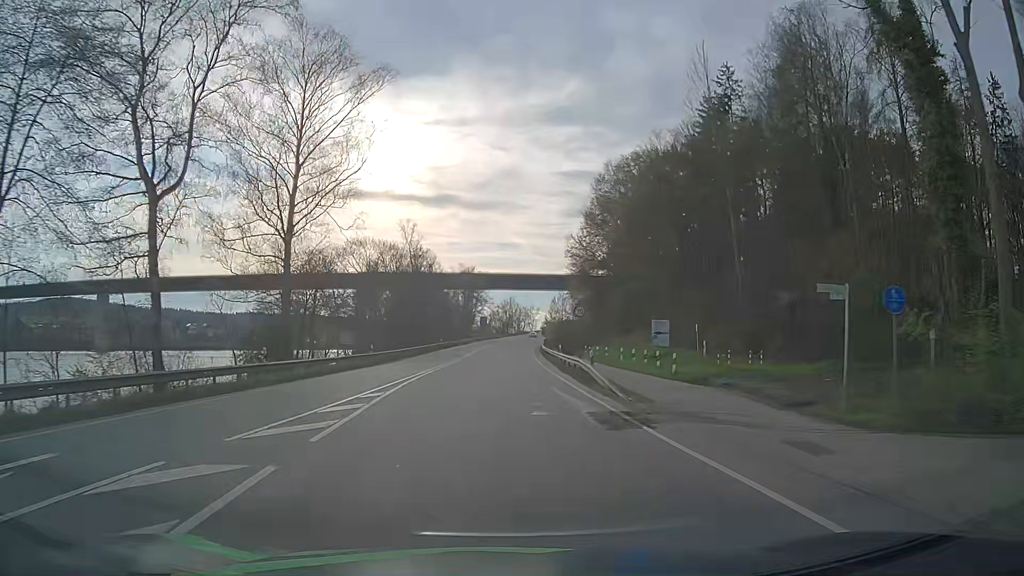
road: primary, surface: asphalt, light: Day
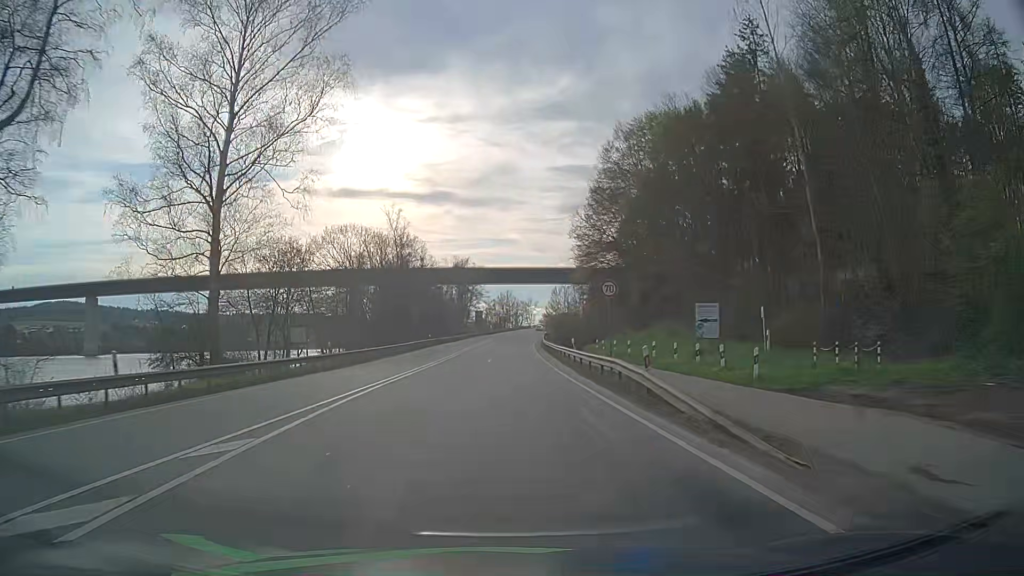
(0.0, +10.3) m; +1°
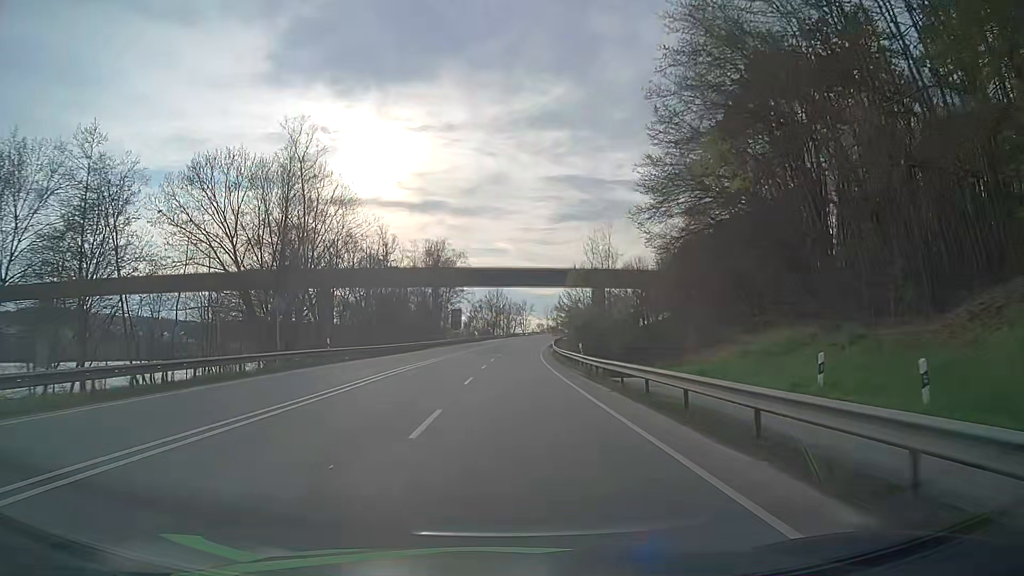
(0.0, +42.1) m; 0°
(0, +10) (0, +20) (0, +30) (0, +40) (+1, +50) (+1, +60) (+1, +70) (+2, +80) (+3, +90) (+4, +100) m
